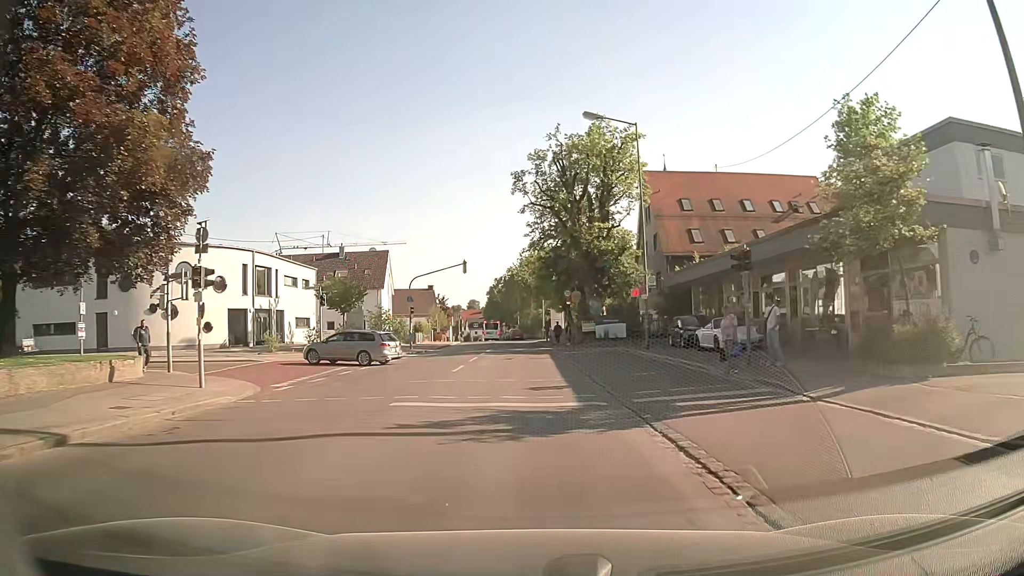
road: secondary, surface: asphalt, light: Day
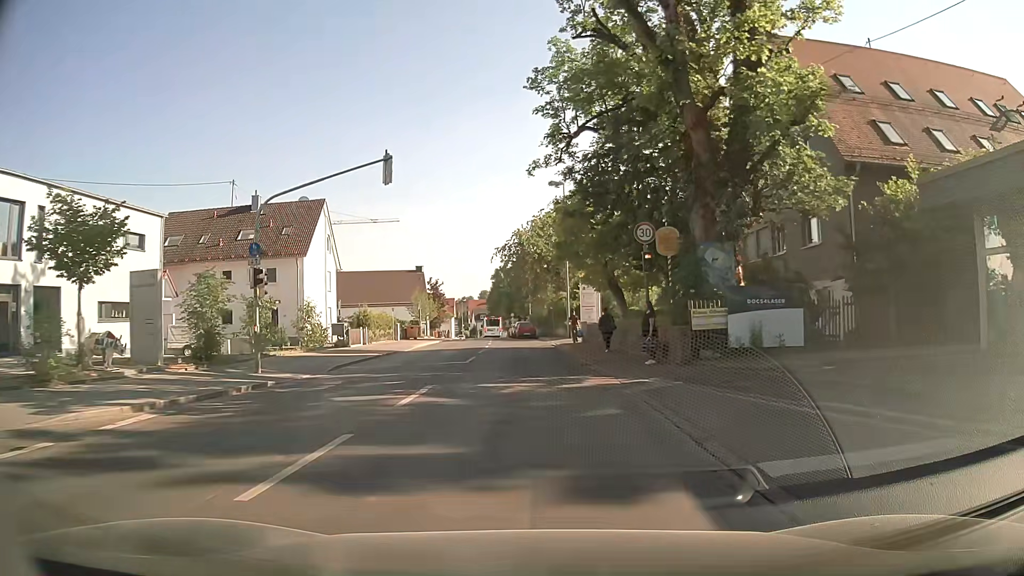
(-0.5, +28.2) m; -1°
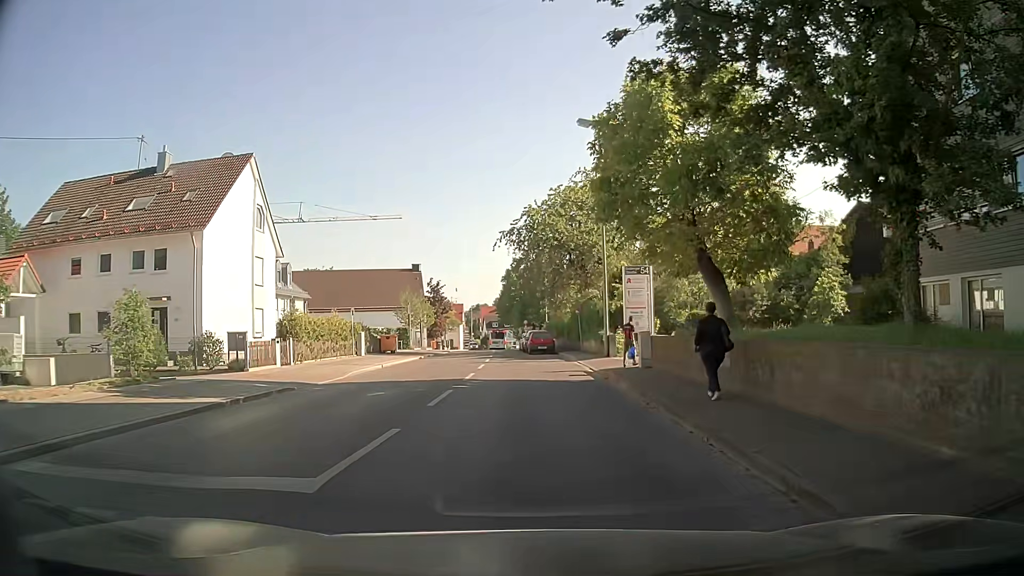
(-0.2, +15.8) m; -2°
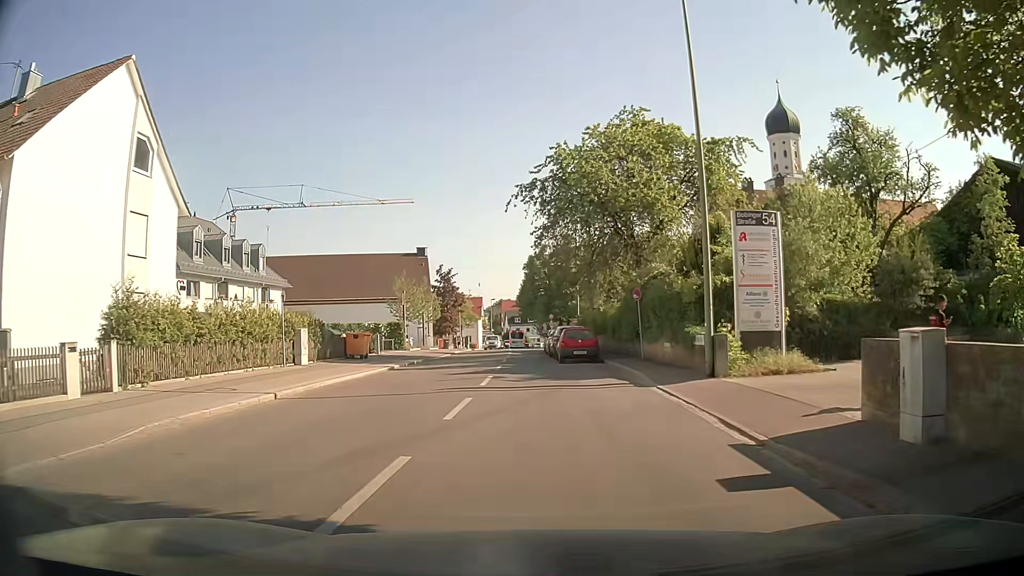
(-0.1, +14.1) m; -3°
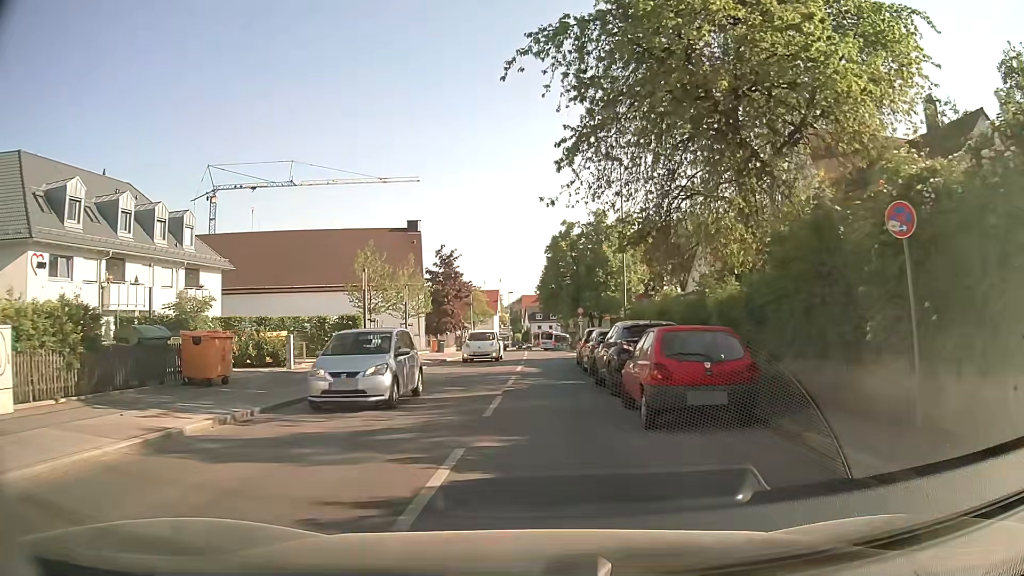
(+0.3, +17.5) m; 0°
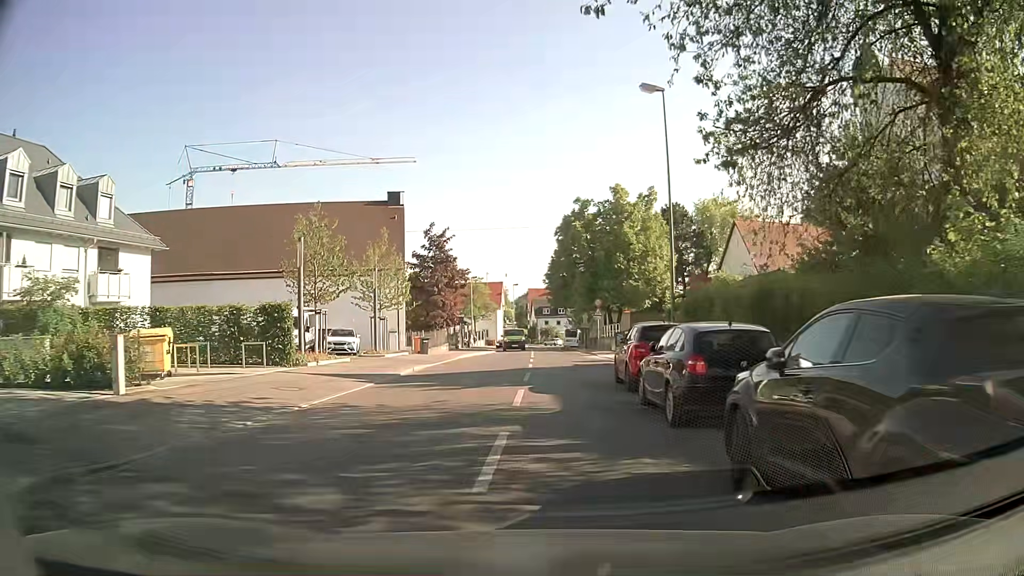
(-0.2, +11.0) m; -1°
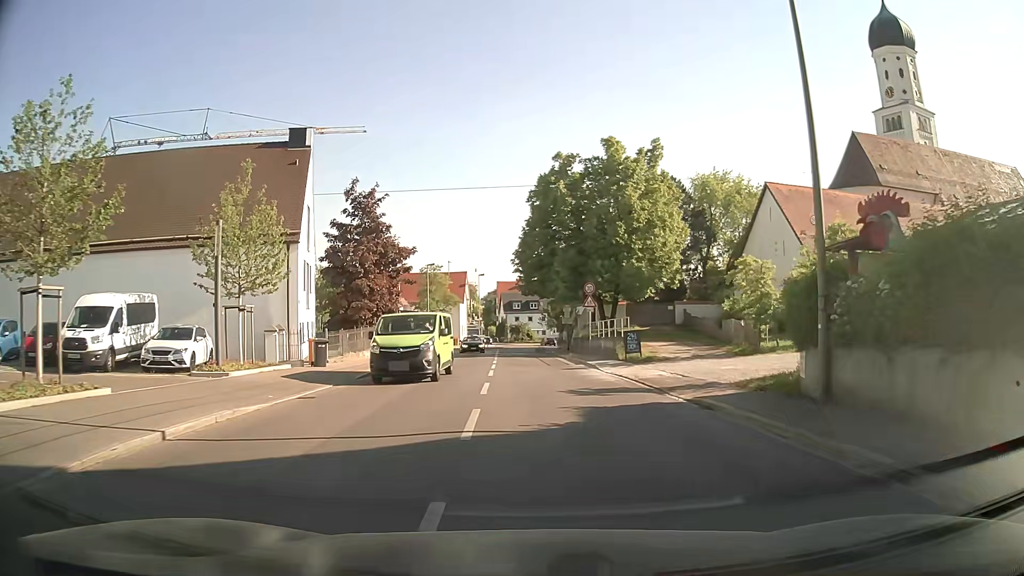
(+0.2, +15.7) m; +2°
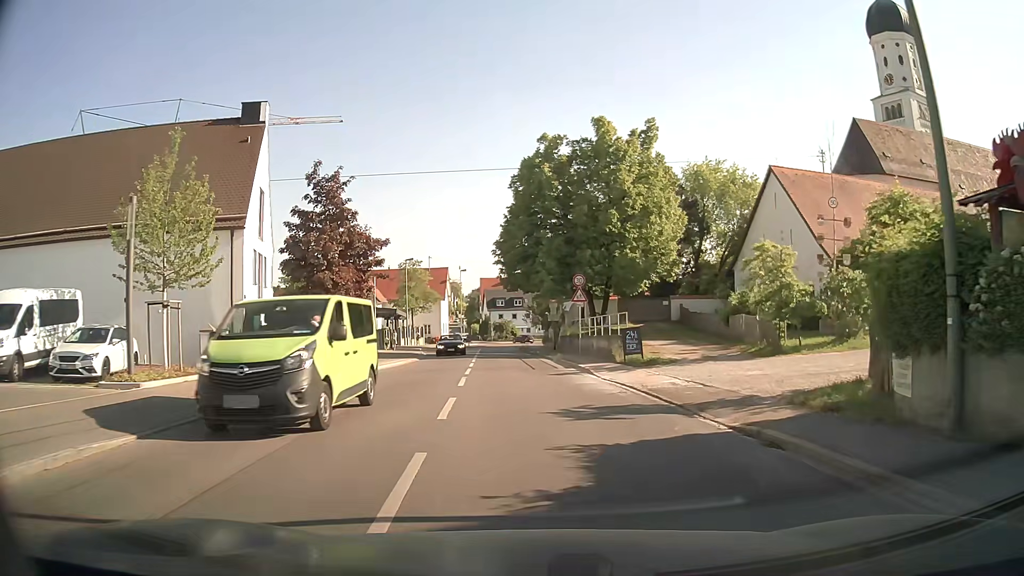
(+0.1, +4.1) m; +3°
(0, +10) (-1, +20) (-1, +30) (-2, +40) (-3, +50) (-4, +60) (-4, +70) (-4, +80) (-4, +90) (-1, +99) m
